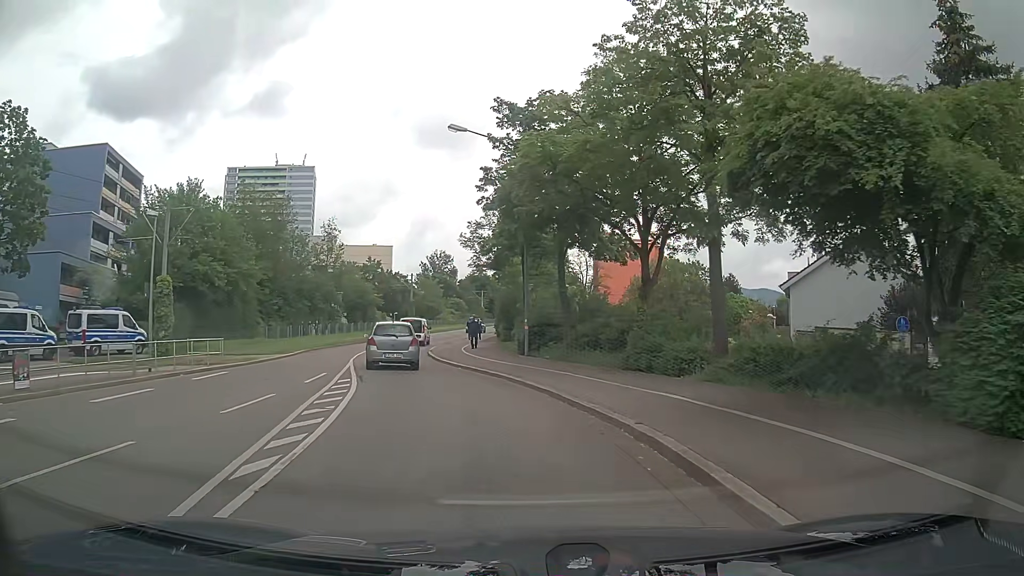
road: tertiary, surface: asphalt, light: Day
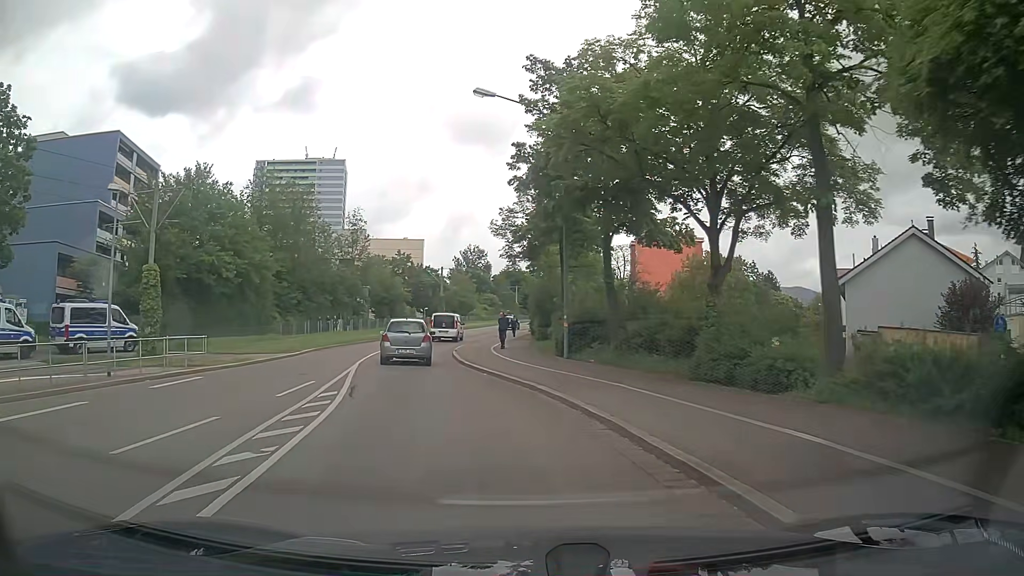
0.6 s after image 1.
(-0.1, +4.2) m; -3°
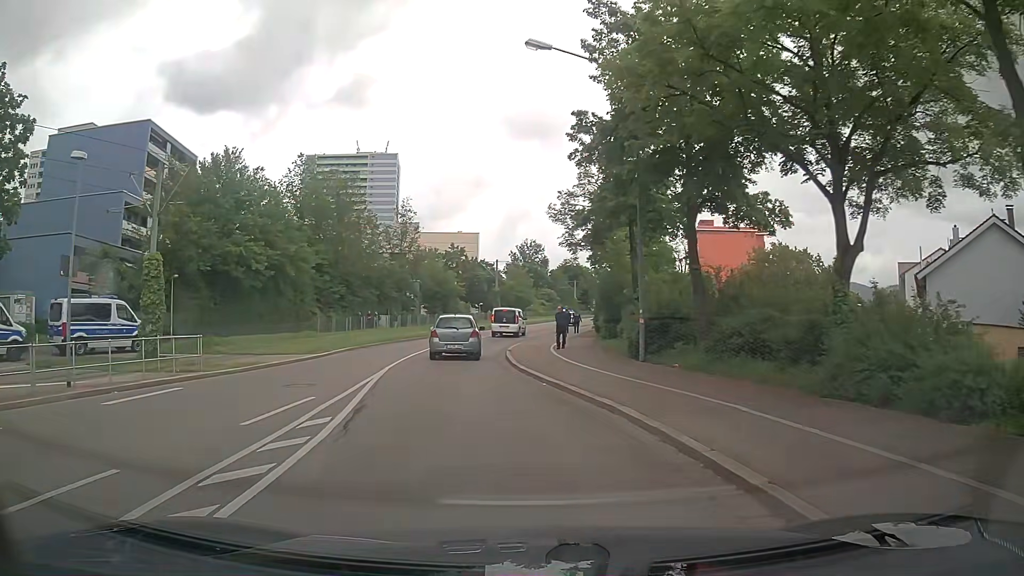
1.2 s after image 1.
(-0.2, +4.2) m; -5°
